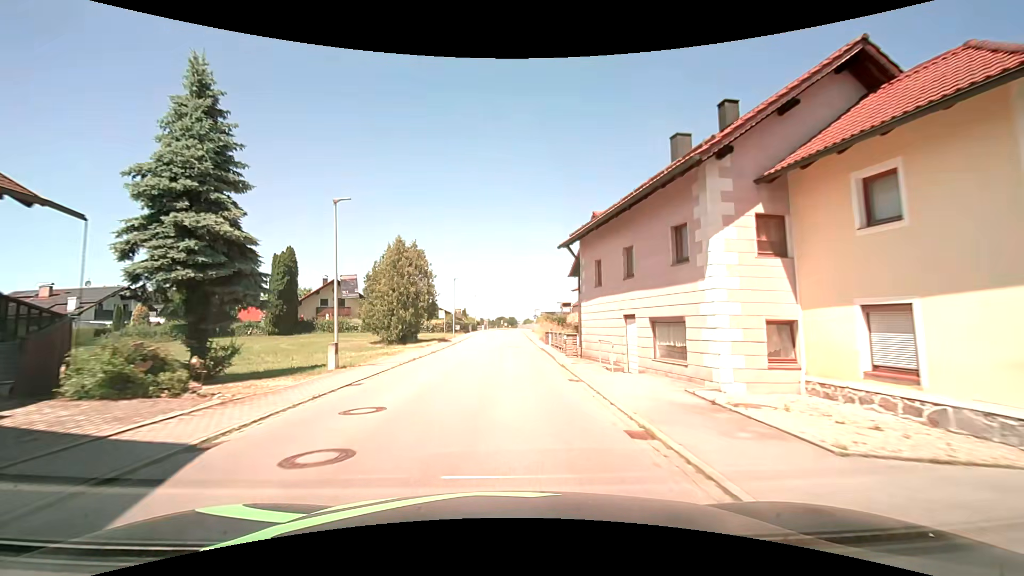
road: secondary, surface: asphalt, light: Day
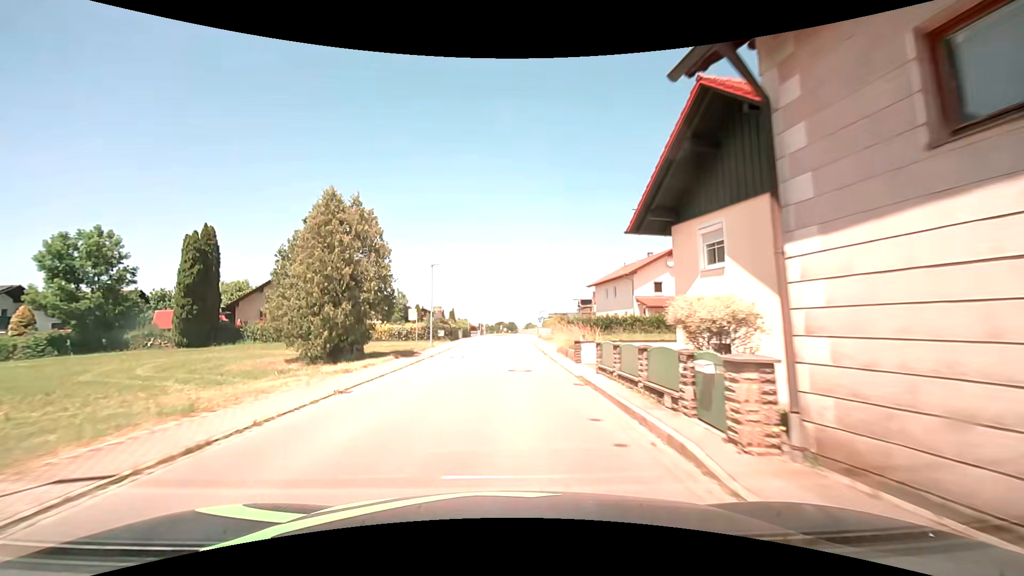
(-0.1, +15.2) m; -1°
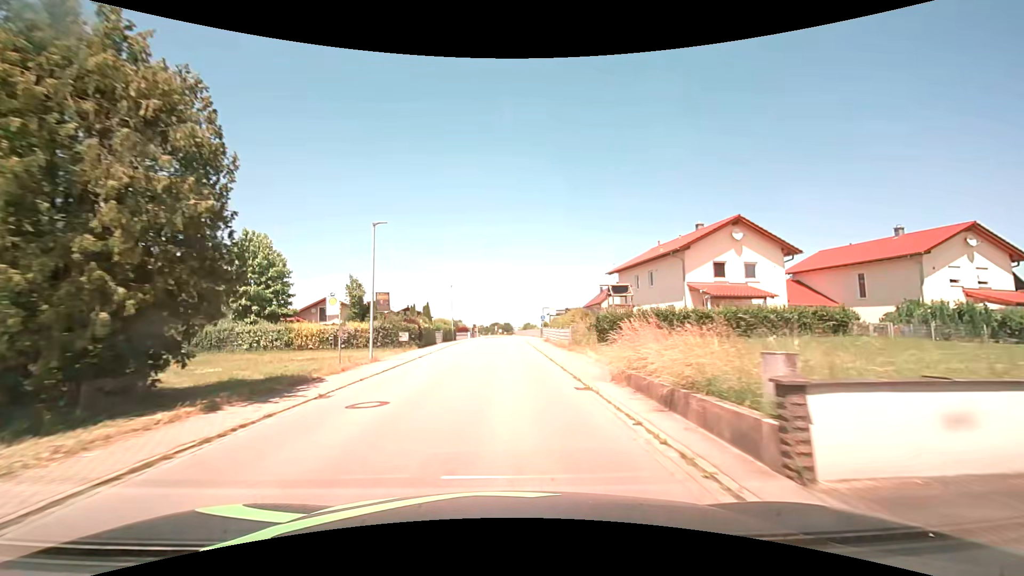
(+0.2, +15.1) m; +1°
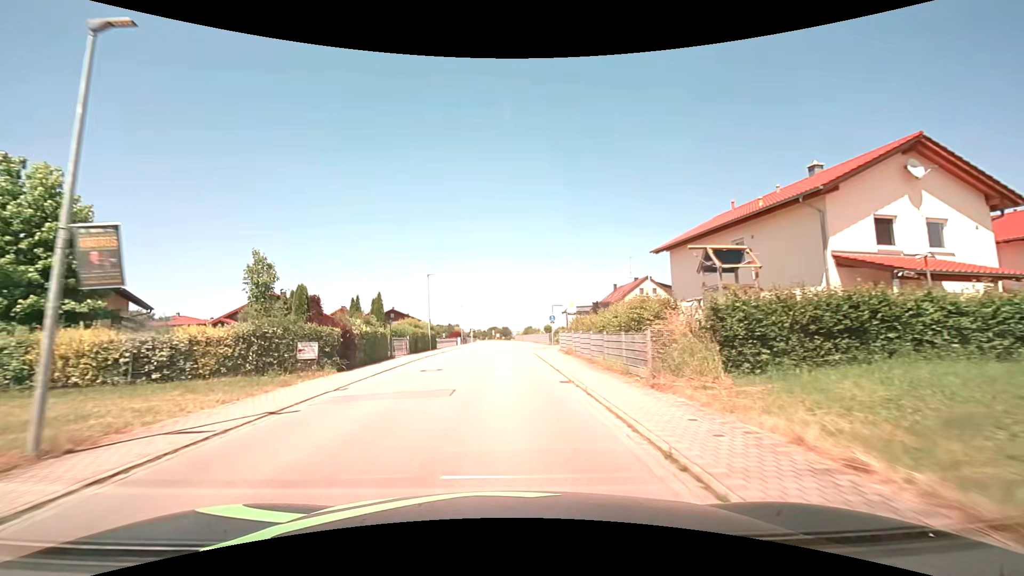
(+0.1, +15.1) m; 0°
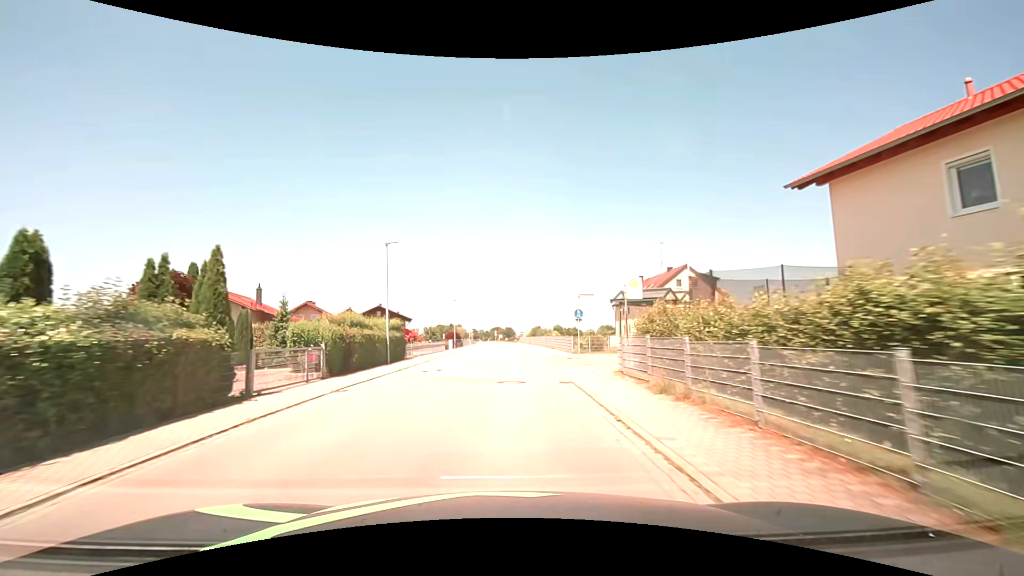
(0.0, +15.0) m; 0°
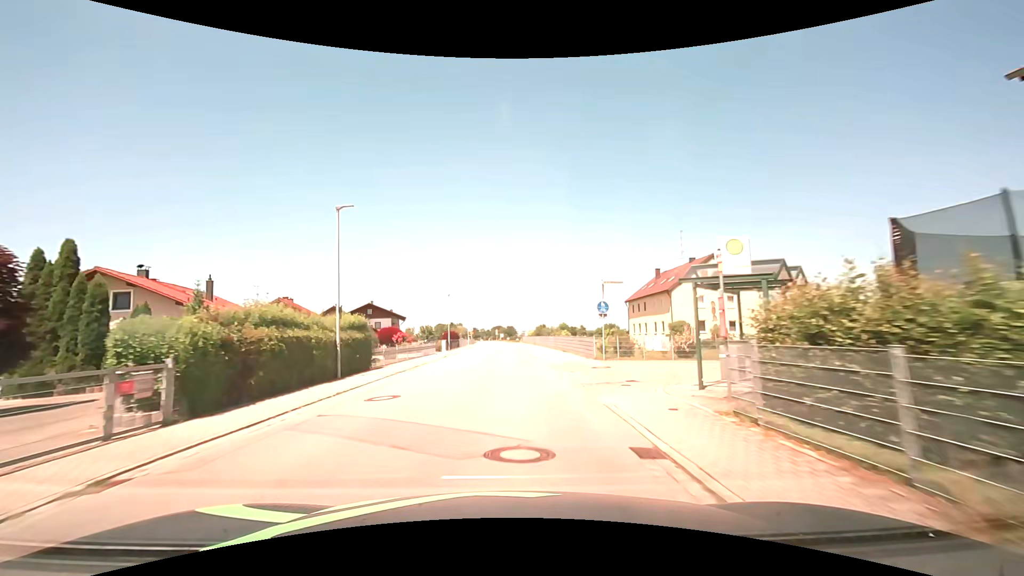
(0.0, +7.5) m; 0°
